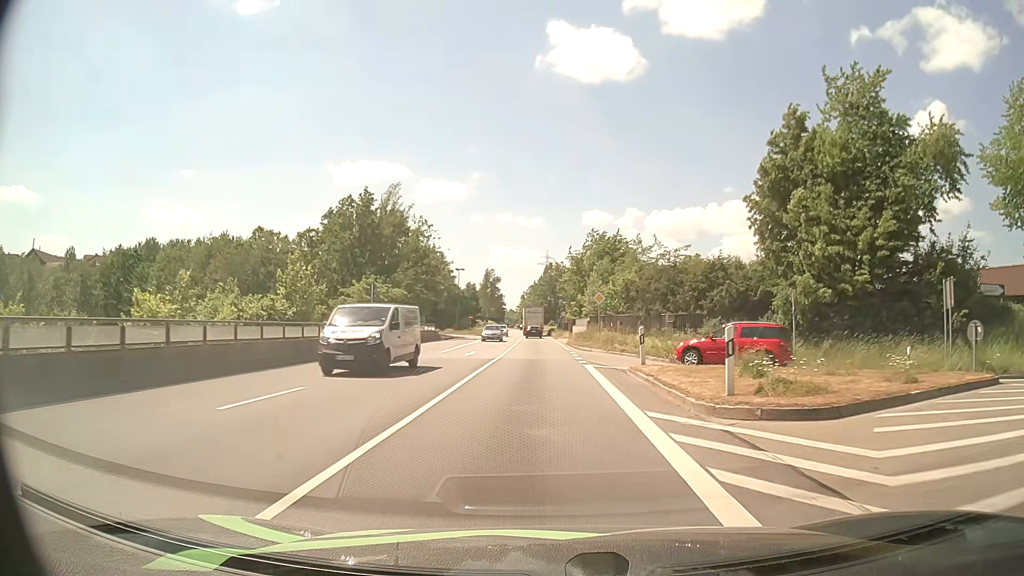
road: primary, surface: asphalt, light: Day
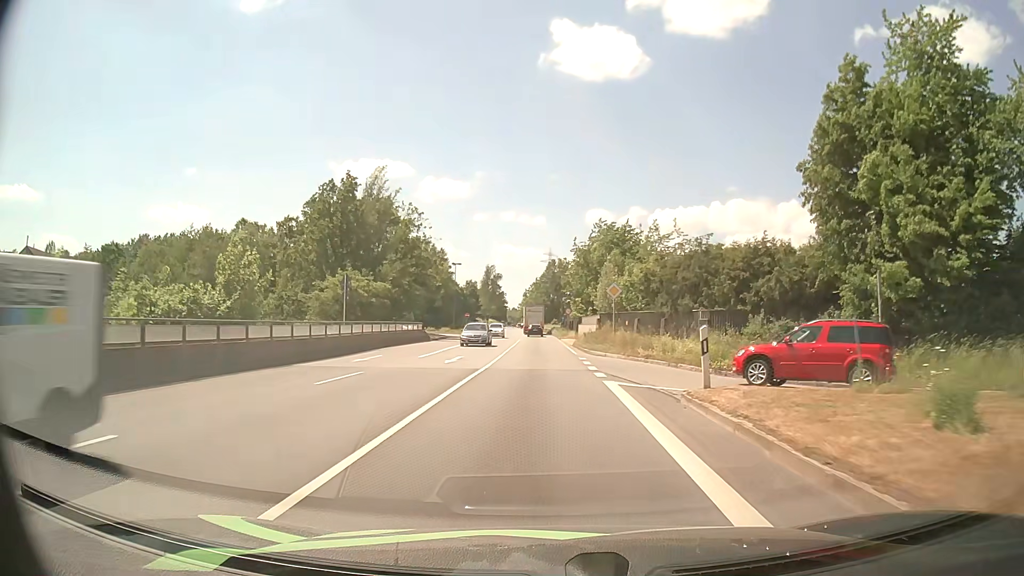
(0.0, +7.2) m; 0°
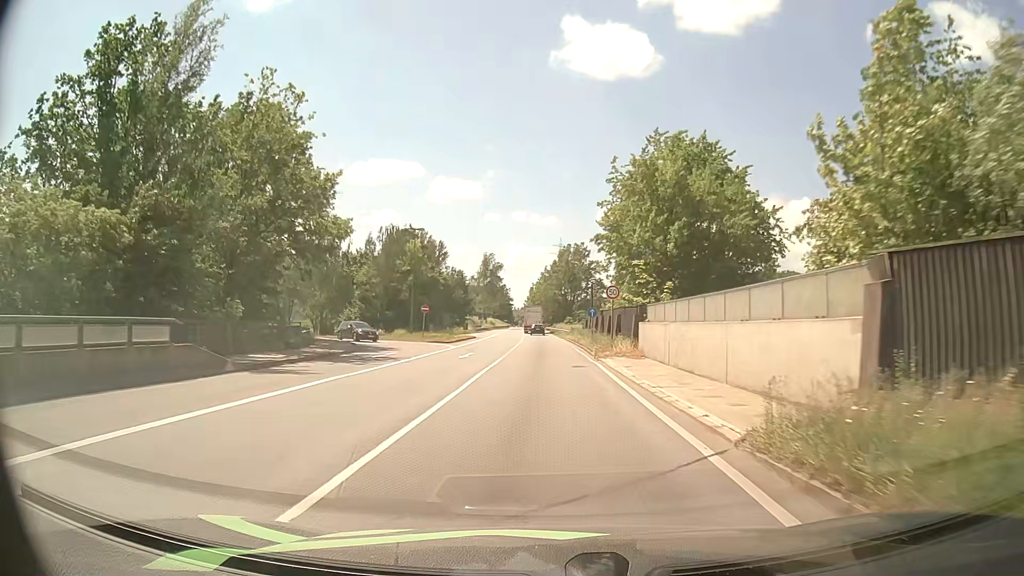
(-0.3, +36.8) m; -1°
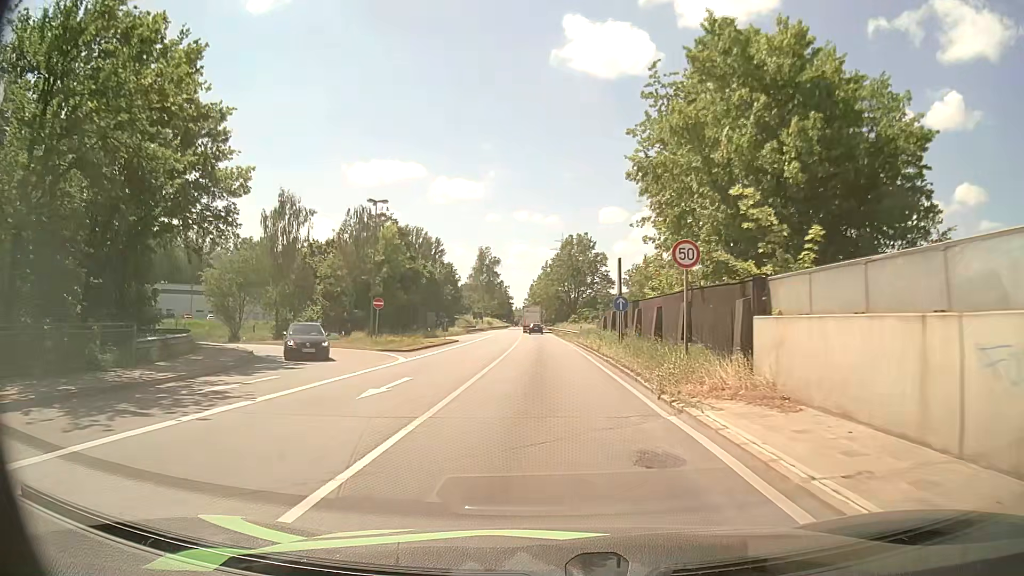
(-0.1, +15.0) m; 0°
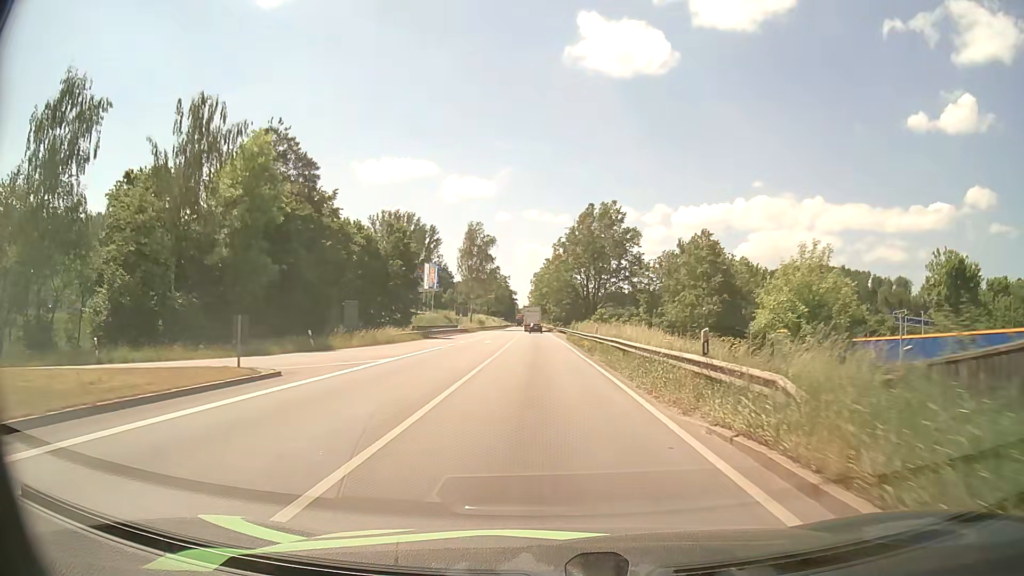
(-0.3, +38.2) m; -1°
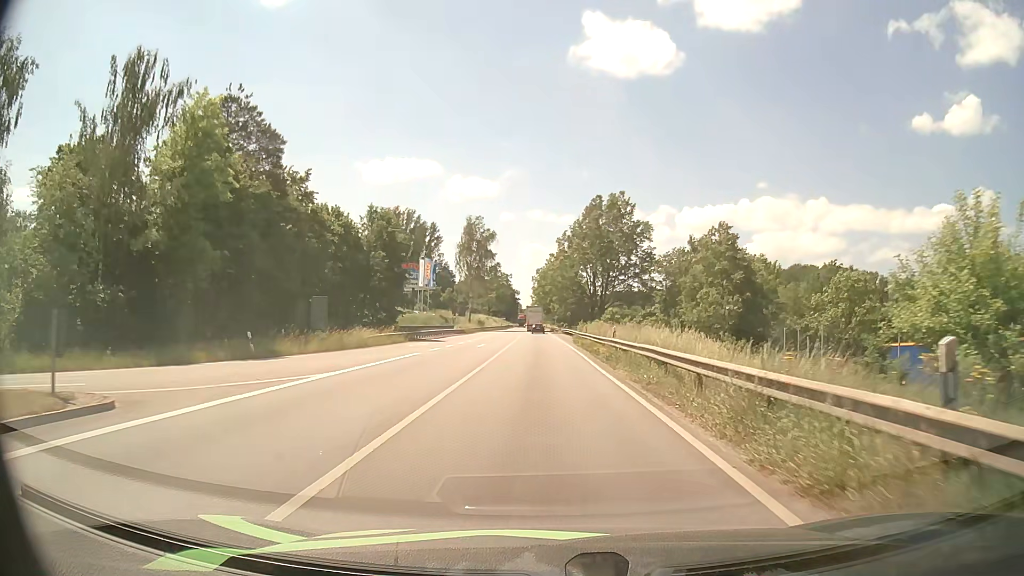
(0.0, +7.7) m; -1°
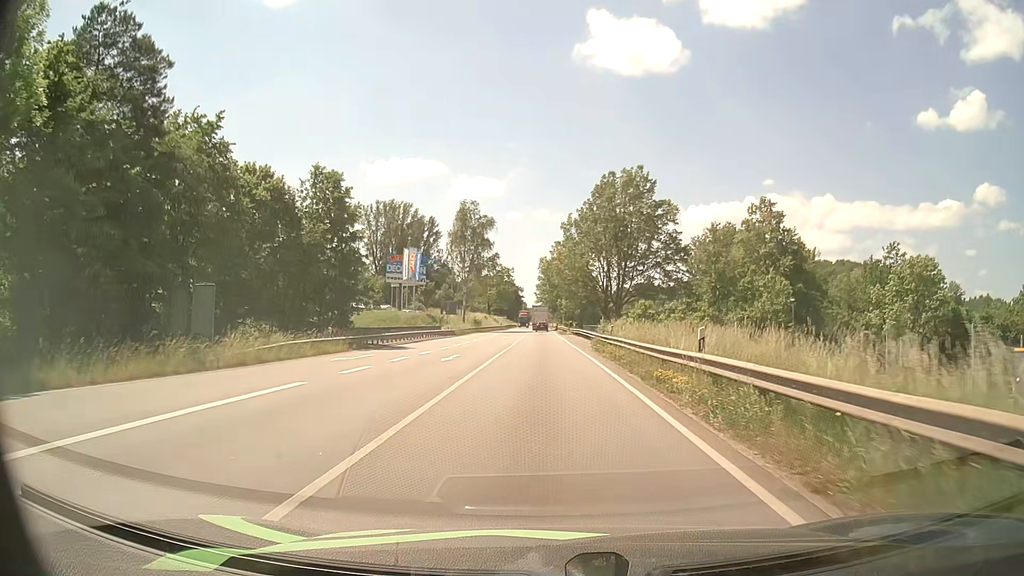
(0.0, +15.4) m; 0°
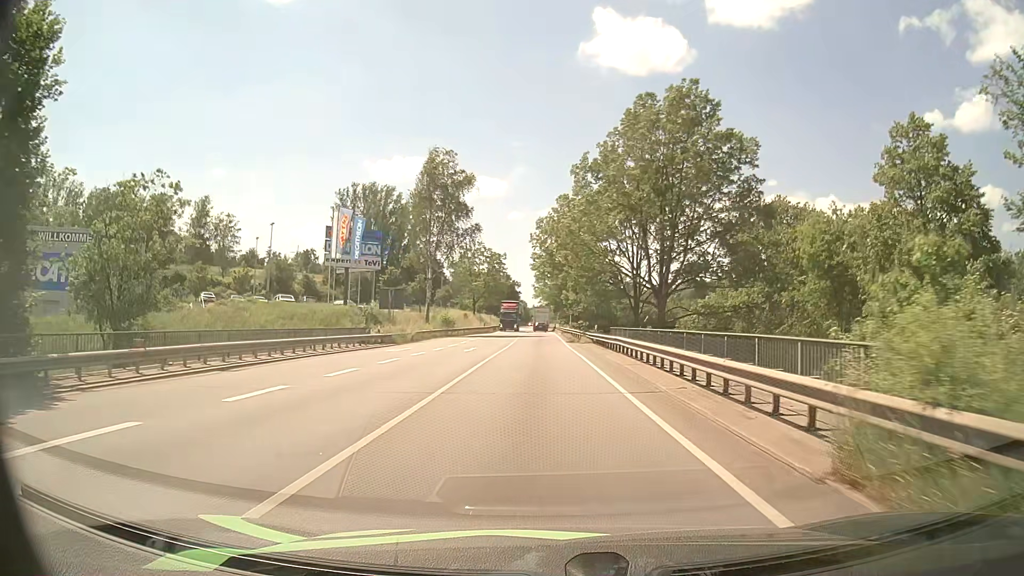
(0.0, +30.8) m; 0°
(0, +10) (0, +20) (0, +30) (0, +40) (0, +50) (0, +60) (0, +70) (0, +80) (0, +90) (0, +100) m
